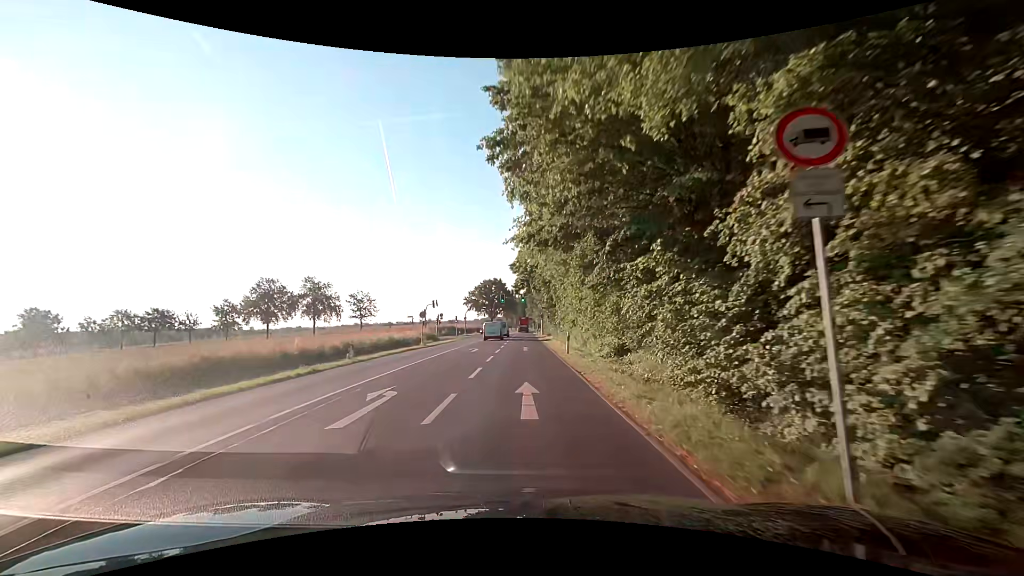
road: secondary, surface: asphalt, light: Day
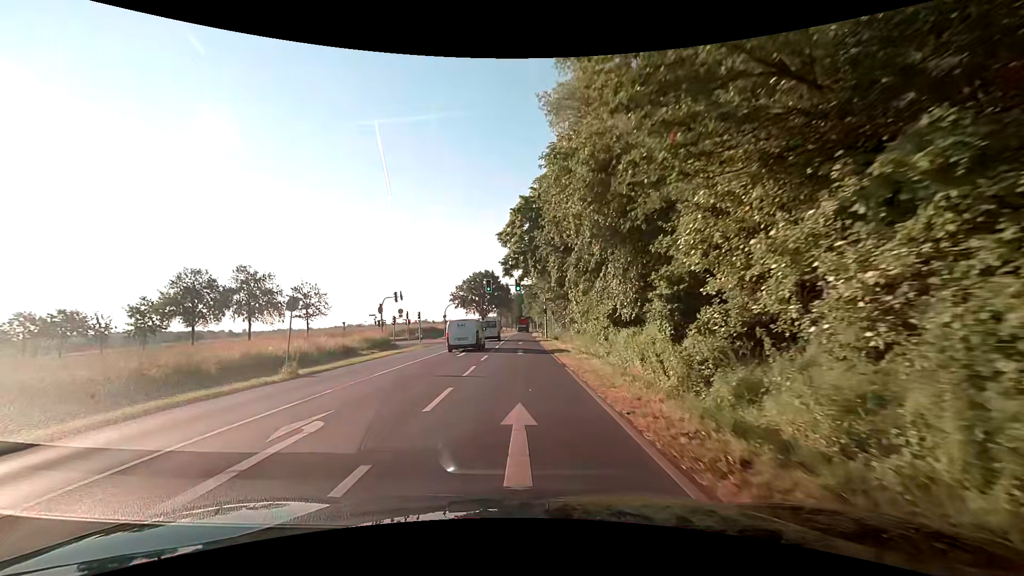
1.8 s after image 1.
(-0.2, +23.3) m; 0°
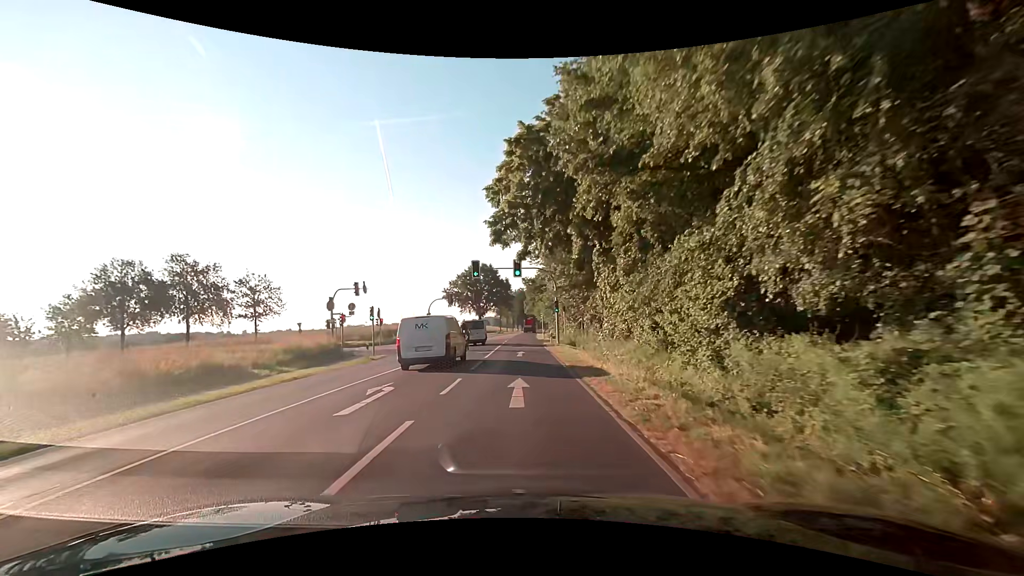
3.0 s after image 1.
(+0.1, +15.6) m; 0°
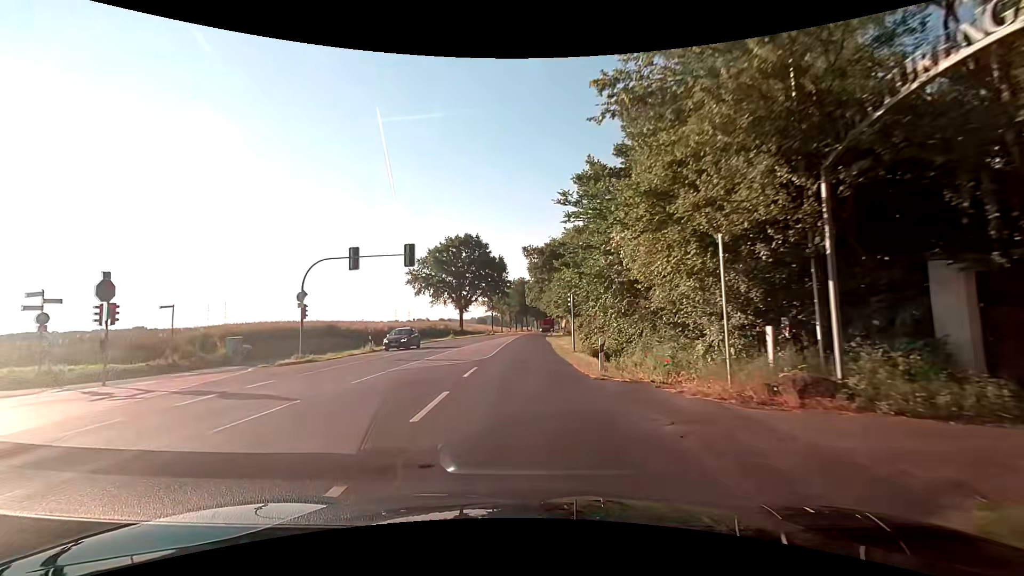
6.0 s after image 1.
(-0.4, +38.9) m; -1°
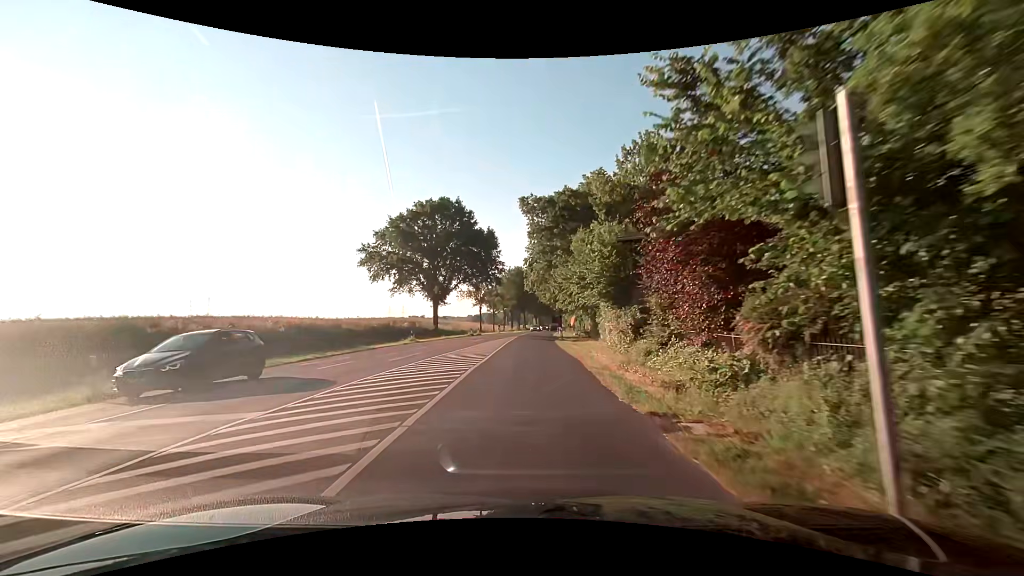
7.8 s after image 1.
(+0.2, +23.4) m; +1°
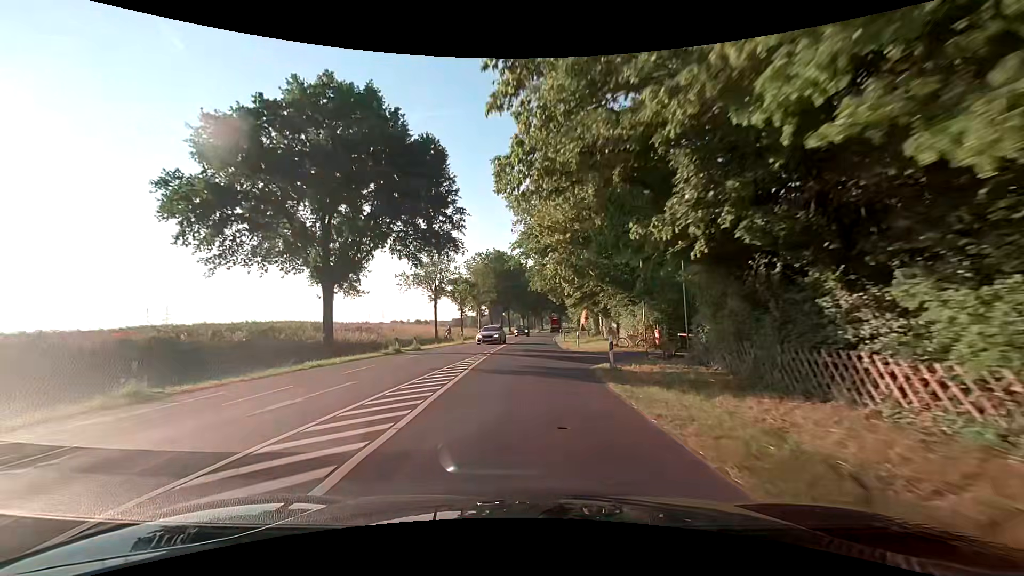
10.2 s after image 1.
(0.0, +31.3) m; +1°
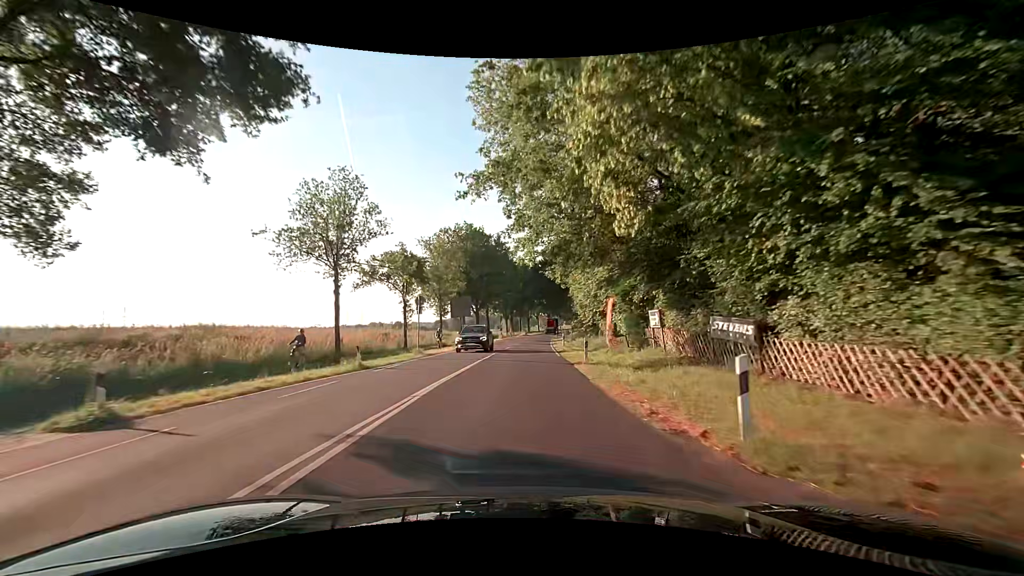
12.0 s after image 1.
(+0.2, +23.4) m; +1°
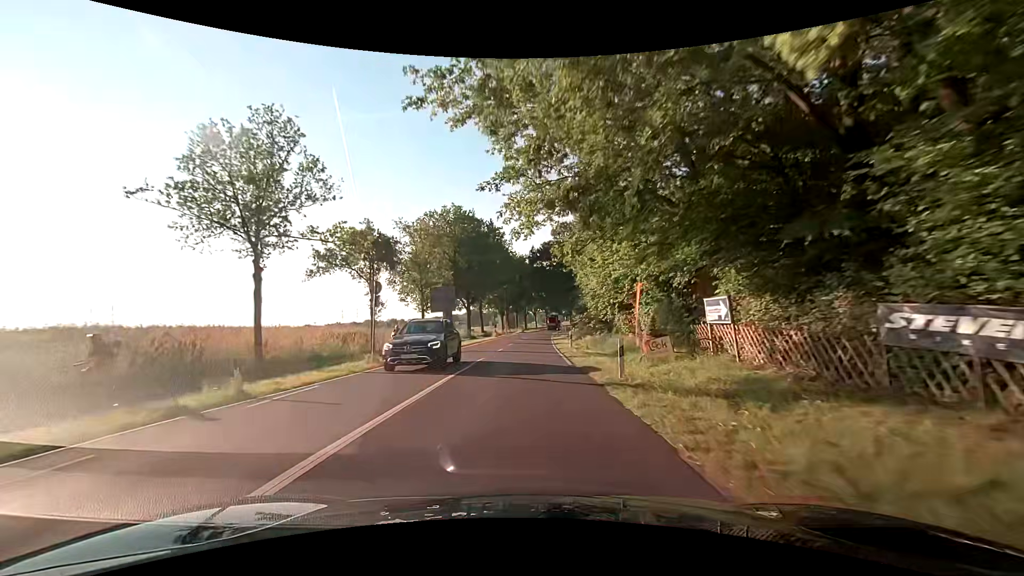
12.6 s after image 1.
(+0.1, +7.8) m; 0°
(0, +10) (0, +20) (+1, +30) (+1, +40) (+2, +50) (+2, +60) (+3, +70) (+4, +80) (+4, +90) (+5, +100) m
